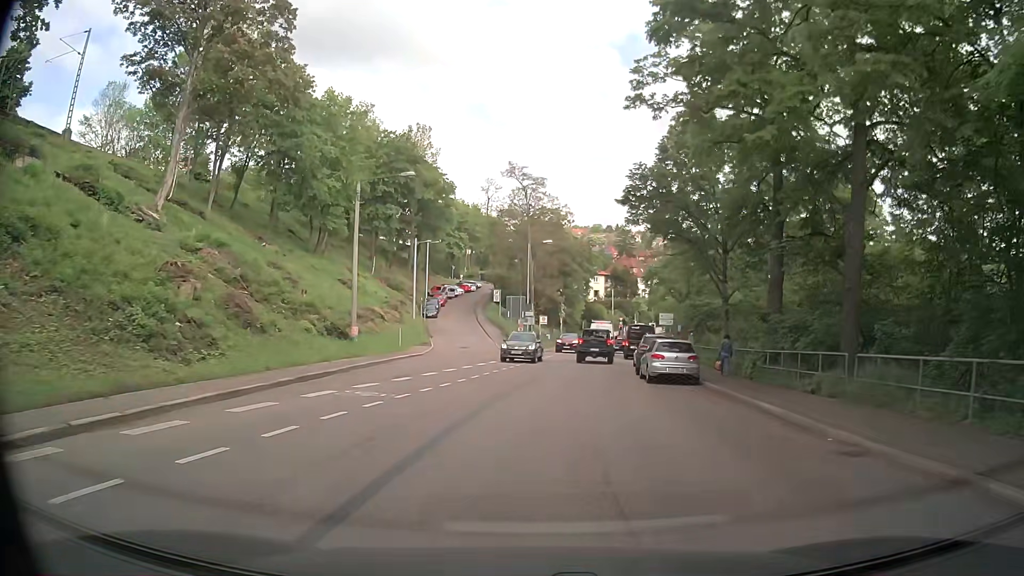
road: secondary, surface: asphalt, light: Day
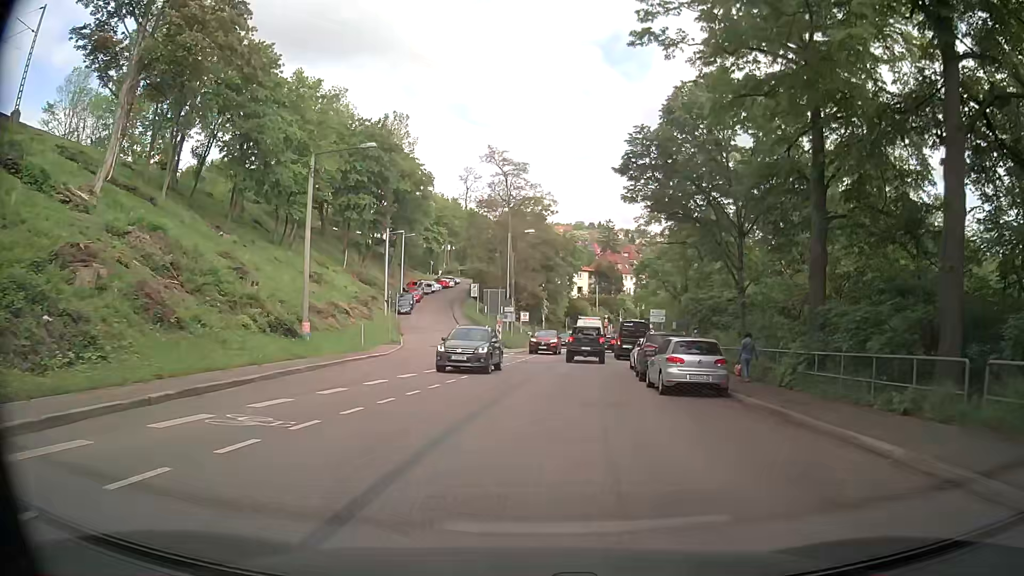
(+0.1, +5.2) m; +2°
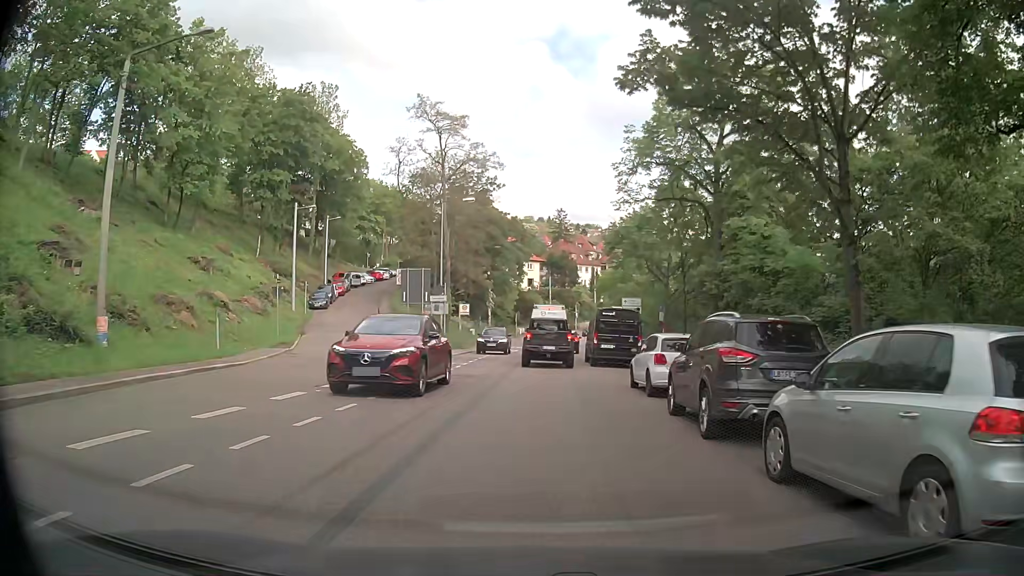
(+0.4, +13.1) m; +3°
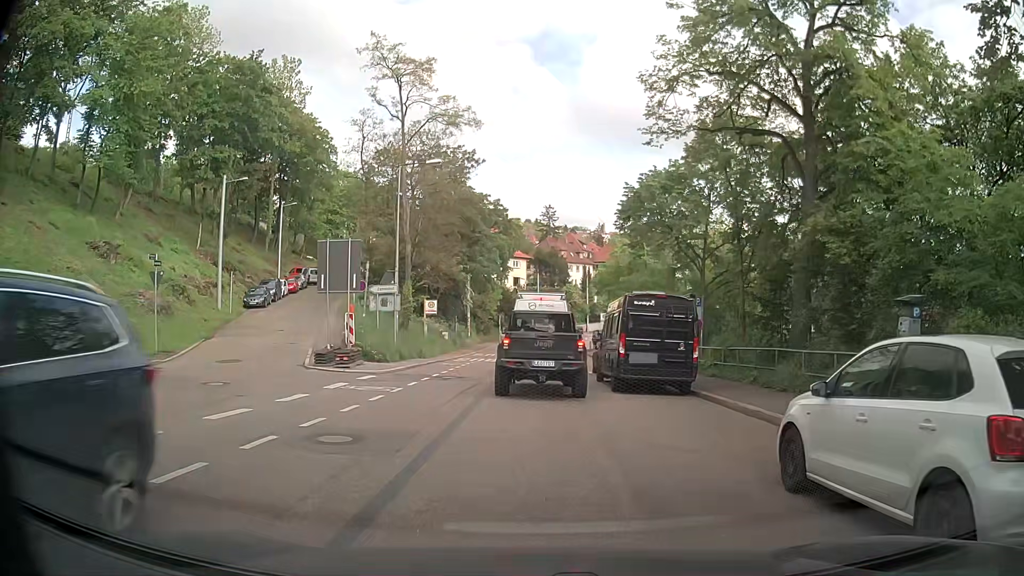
(+0.2, +11.3) m; +2°
